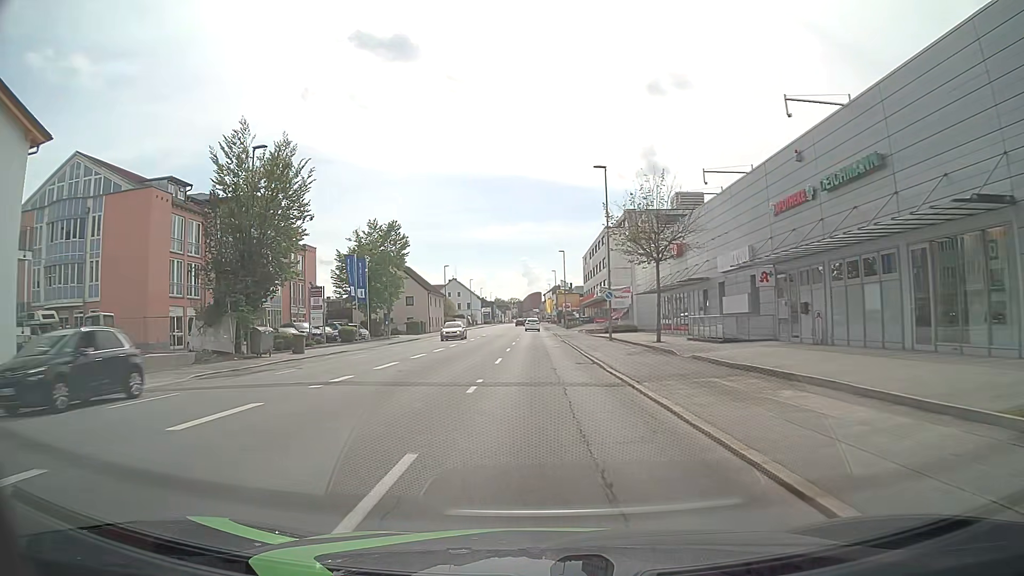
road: tertiary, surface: asphalt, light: Day
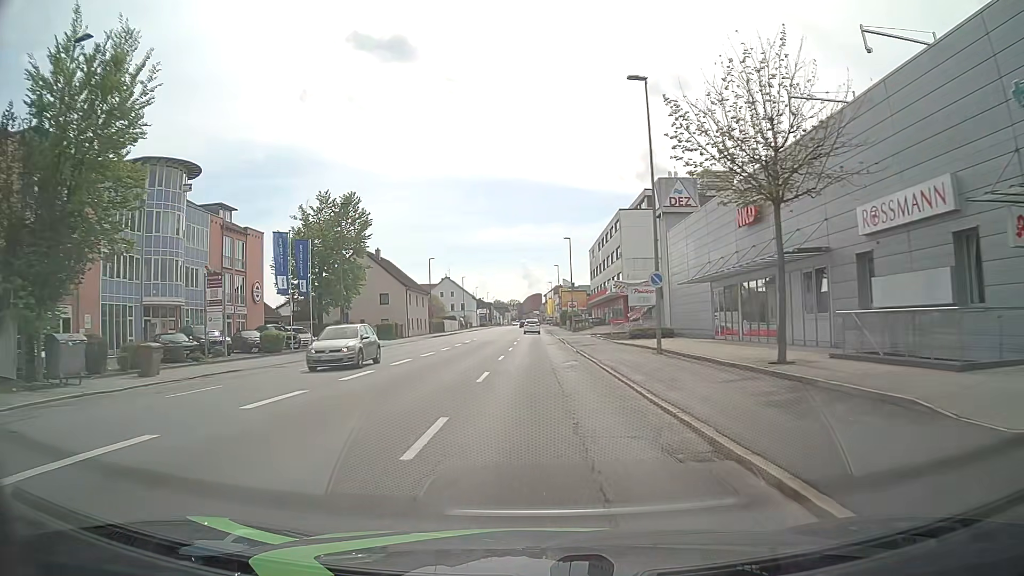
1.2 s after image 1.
(0.0, +15.5) m; 0°
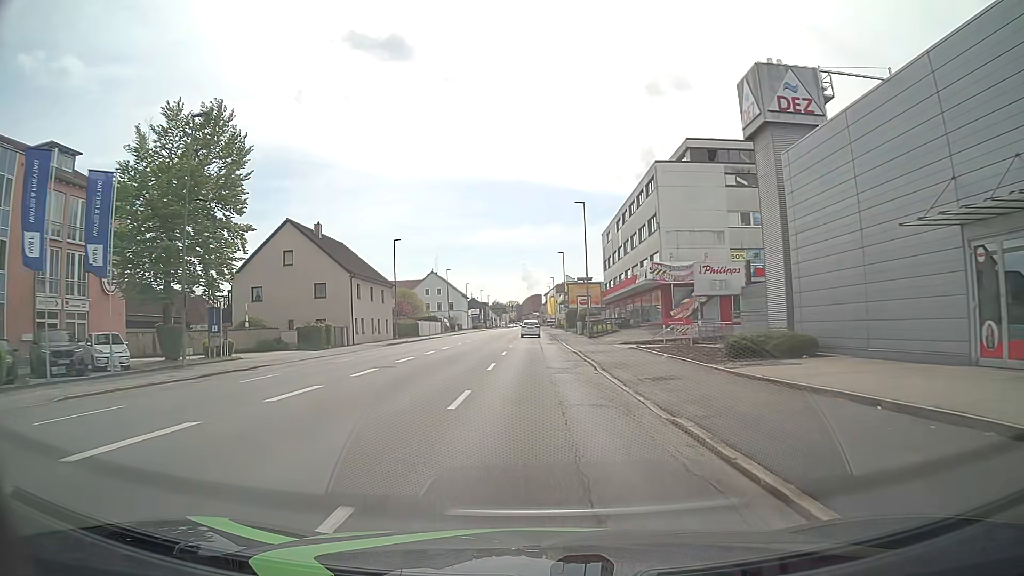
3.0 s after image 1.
(0.0, +22.7) m; 0°
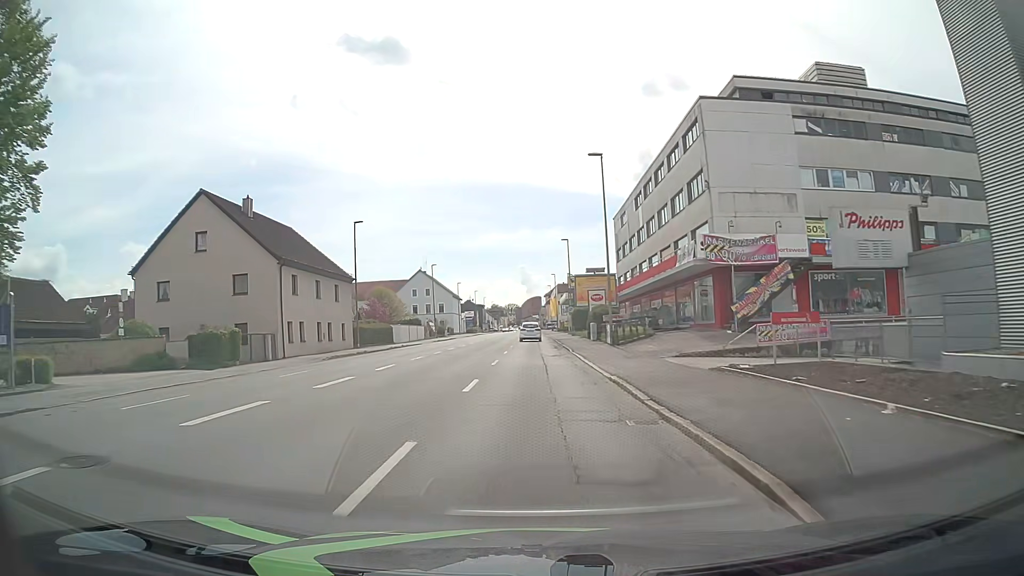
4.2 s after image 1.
(0.0, +15.2) m; 0°
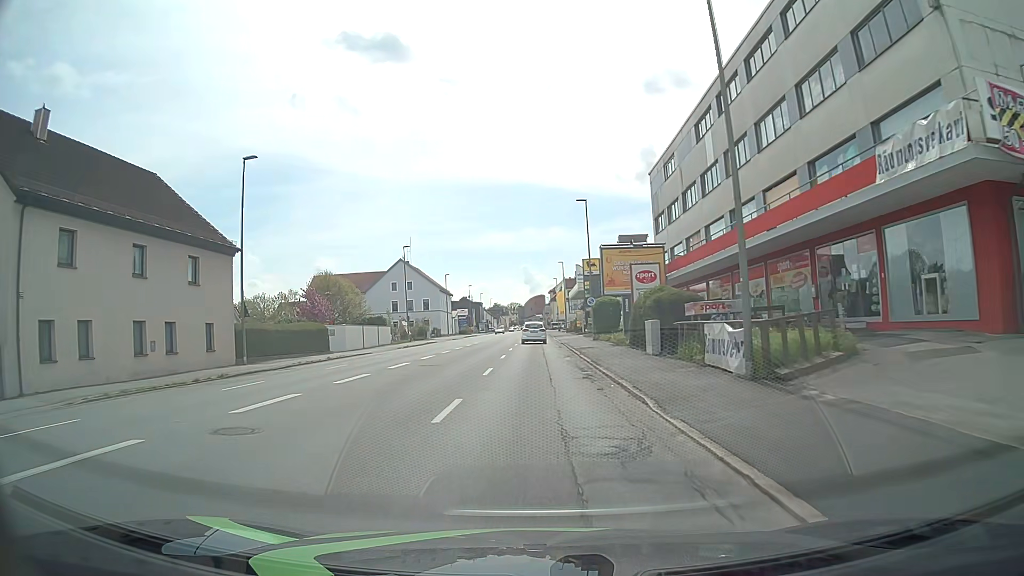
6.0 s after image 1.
(0.0, +22.5) m; 0°
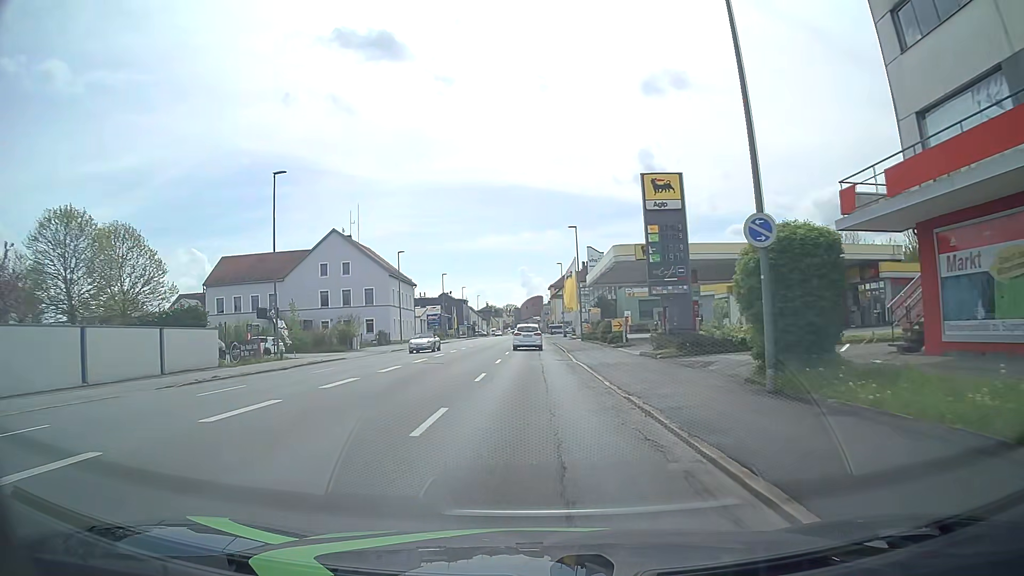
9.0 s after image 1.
(+0.2, +37.1) m; 0°
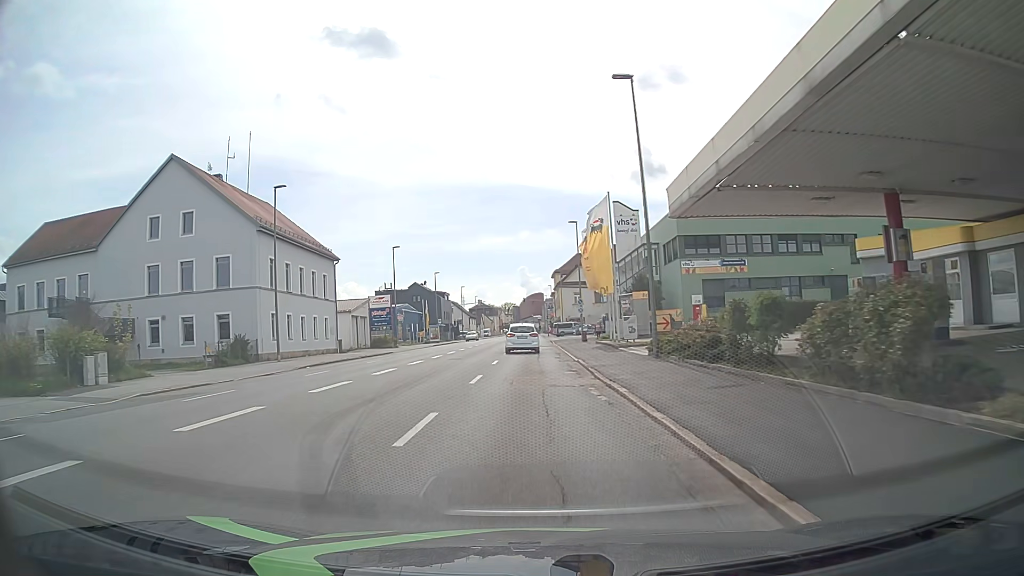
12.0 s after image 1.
(+0.1, +36.7) m; 0°
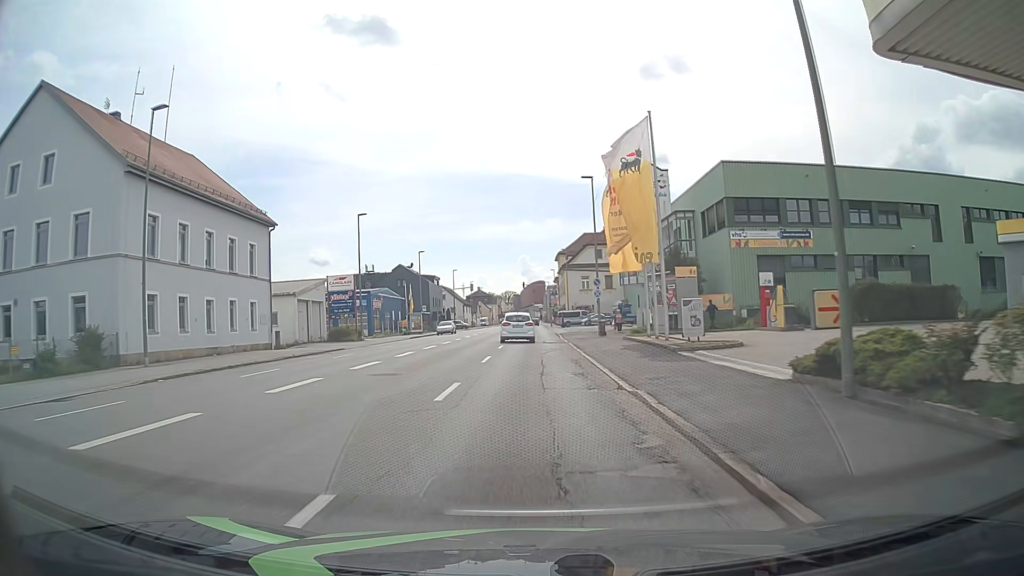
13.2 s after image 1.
(0.0, +14.7) m; 0°
(0, +10) (0, +20) (0, +30) (0, +40) (0, +50) (0, +60) (0, +70) (0, +80) (0, +90) (0, +100) m
